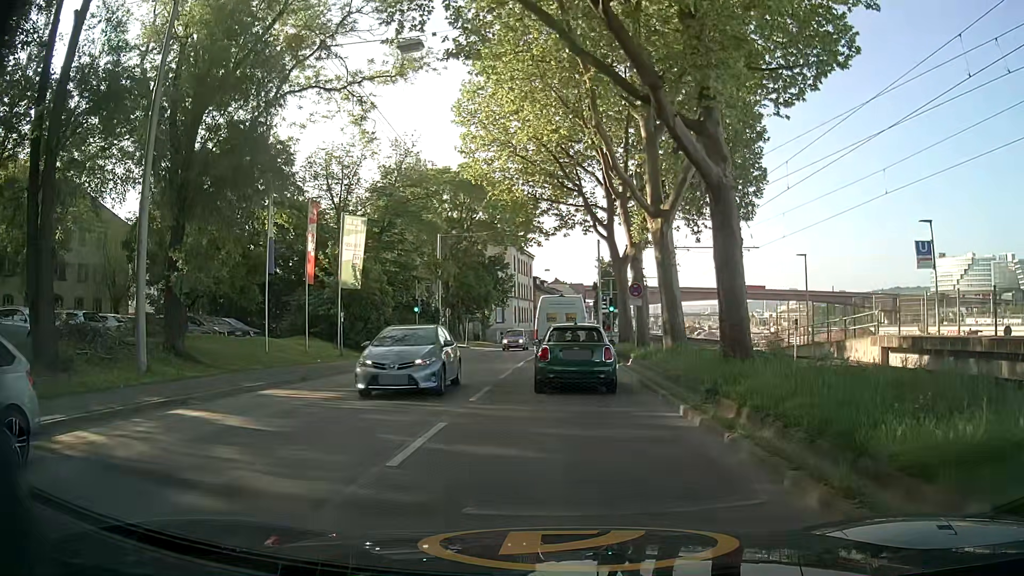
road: secondary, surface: asphalt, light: Day
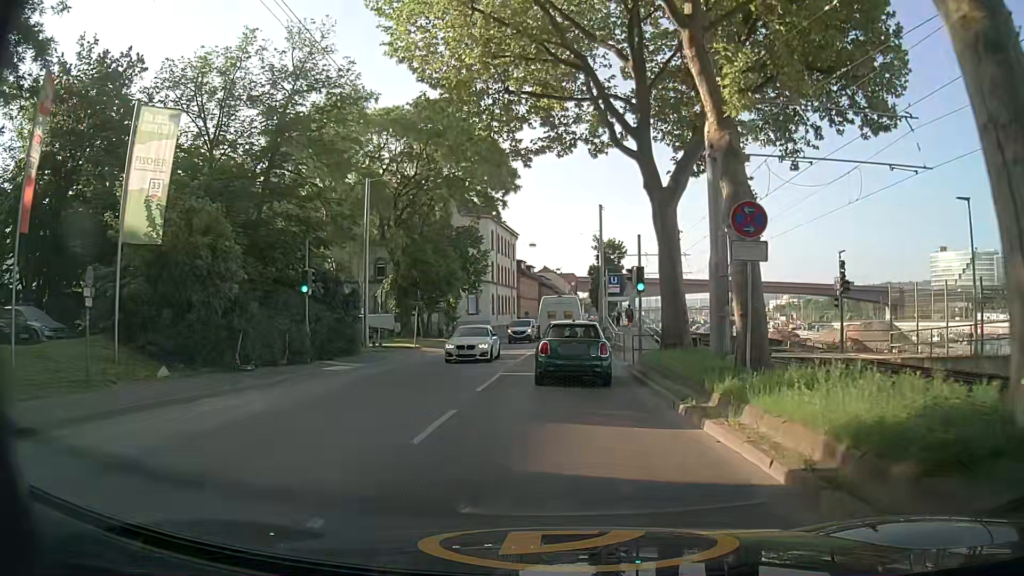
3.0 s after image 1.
(+0.2, +18.0) m; +1°
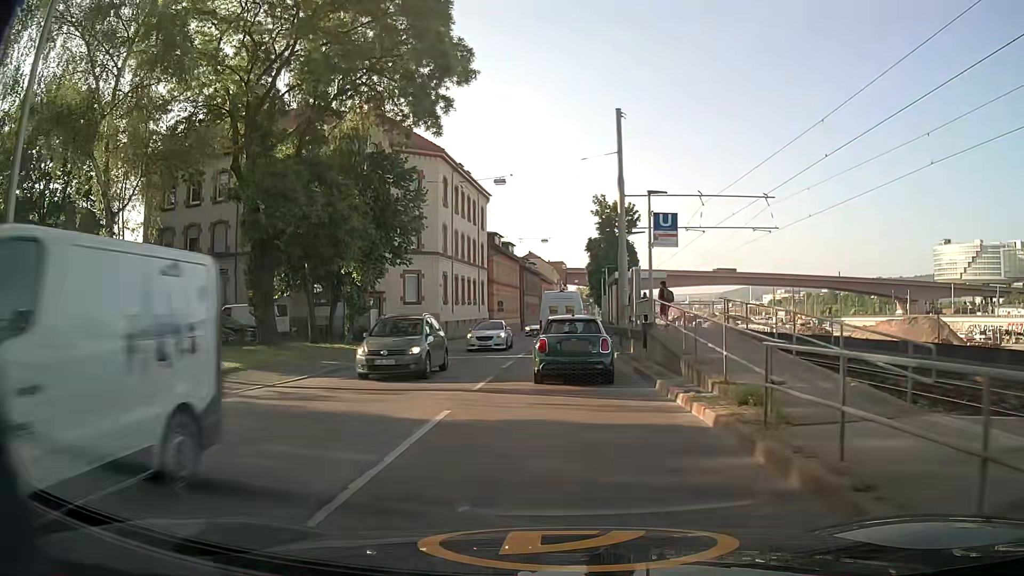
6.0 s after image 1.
(+0.2, +23.6) m; +1°
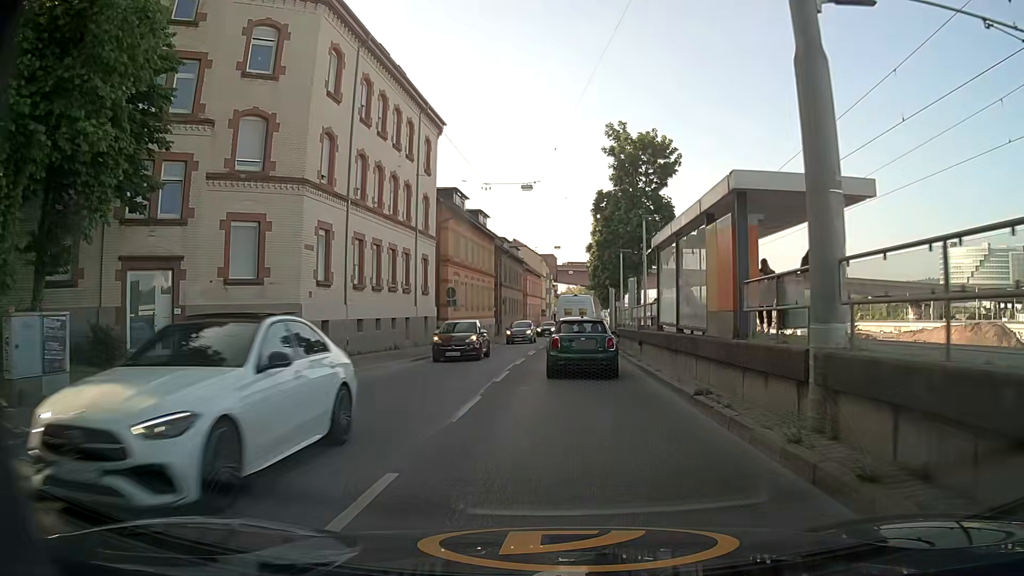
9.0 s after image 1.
(+0.1, +22.9) m; 0°
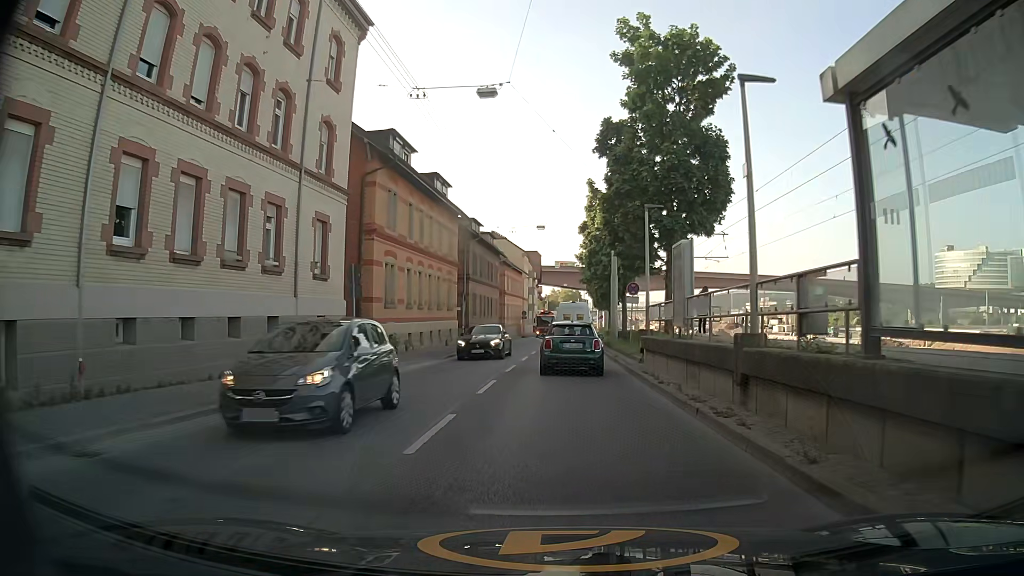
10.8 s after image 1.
(+0.3, +14.5) m; 0°
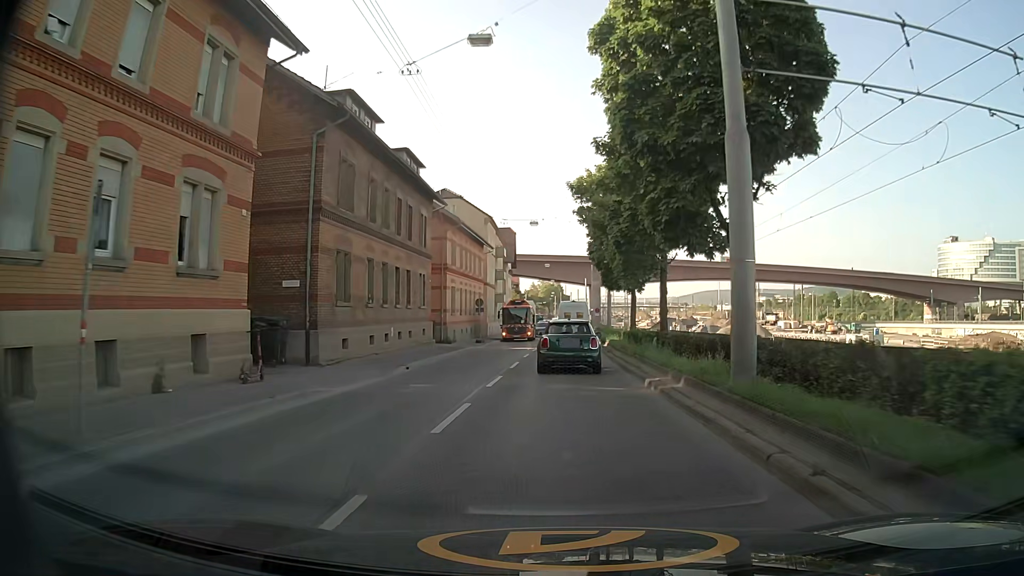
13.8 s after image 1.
(+1.2, +30.2) m; +3°
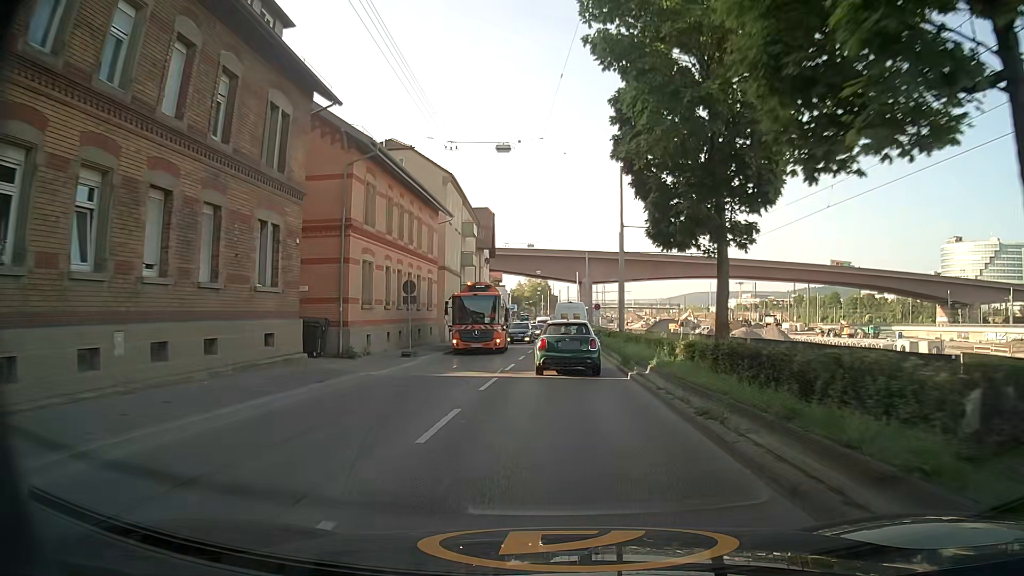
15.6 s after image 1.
(+0.2, +19.3) m; +1°
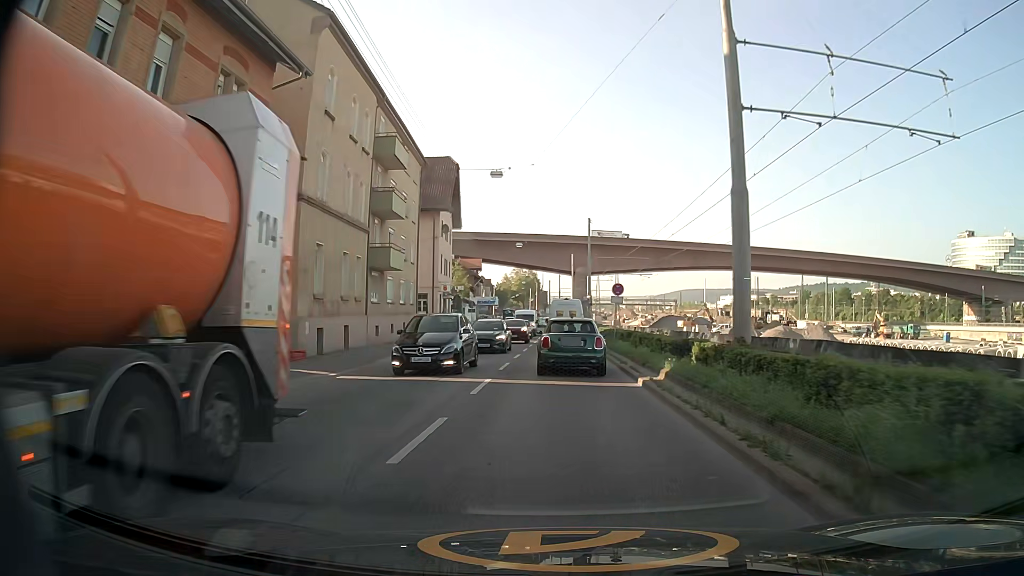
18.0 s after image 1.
(+0.3, +26.0) m; +1°
(0, +10) (0, +20) (0, +30) (0, +40) (0, +50) (+1, +60) (0, +70) (0, +80) (0, +90) (0, +100) m
